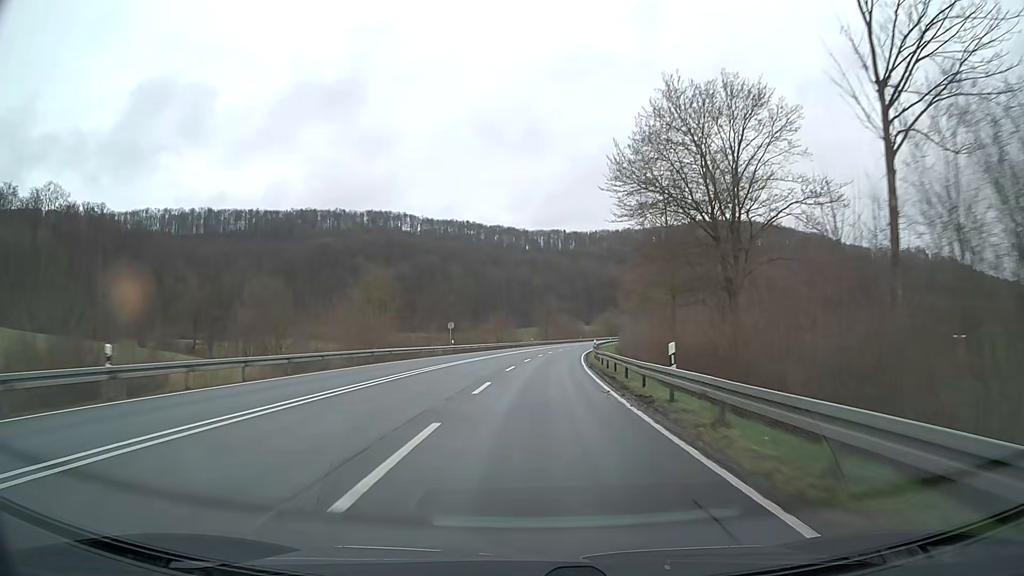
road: primary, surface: asphalt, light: Day
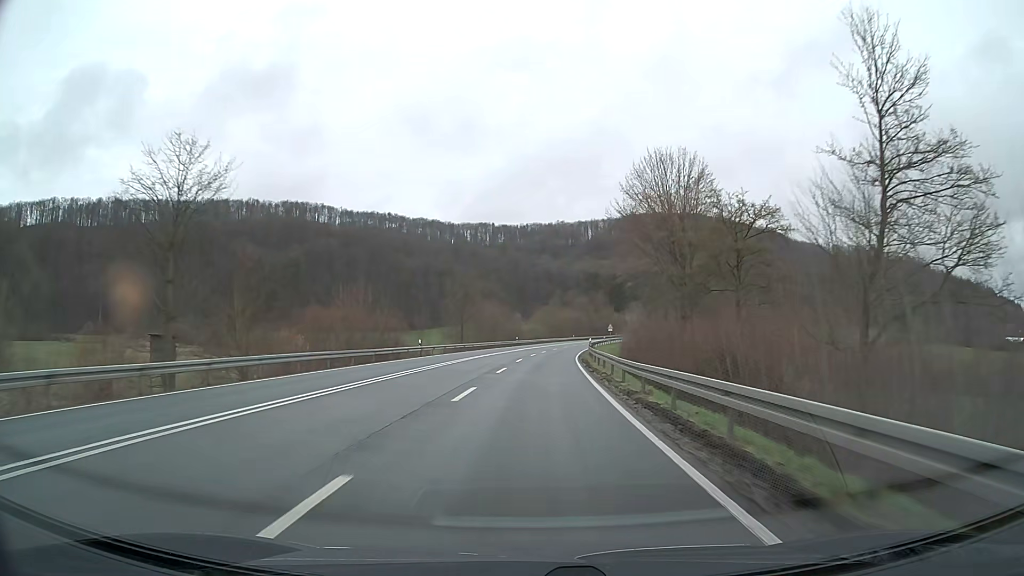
(+3.3, +61.7) m; +6°
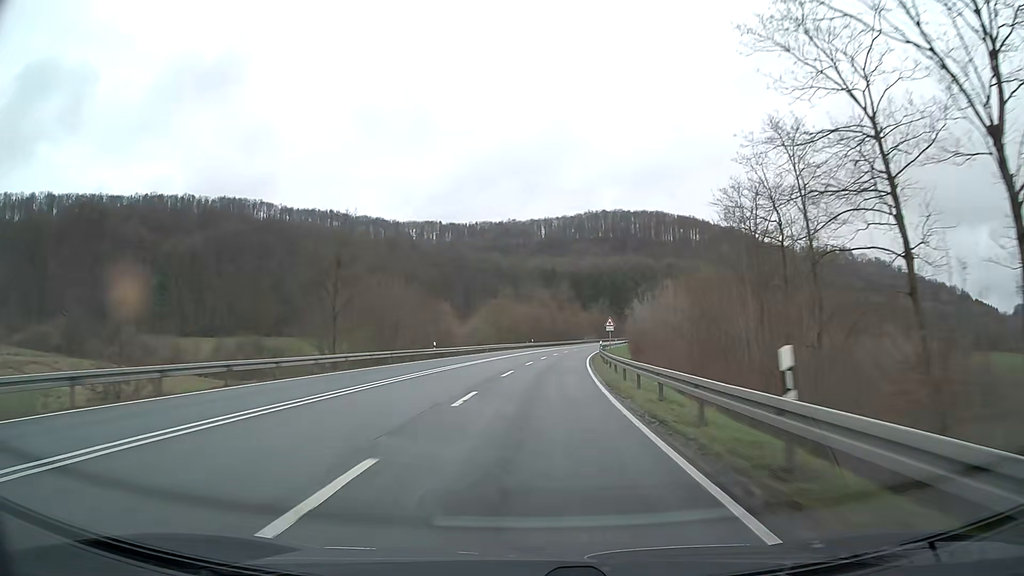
(+1.6, +46.8) m; +4°
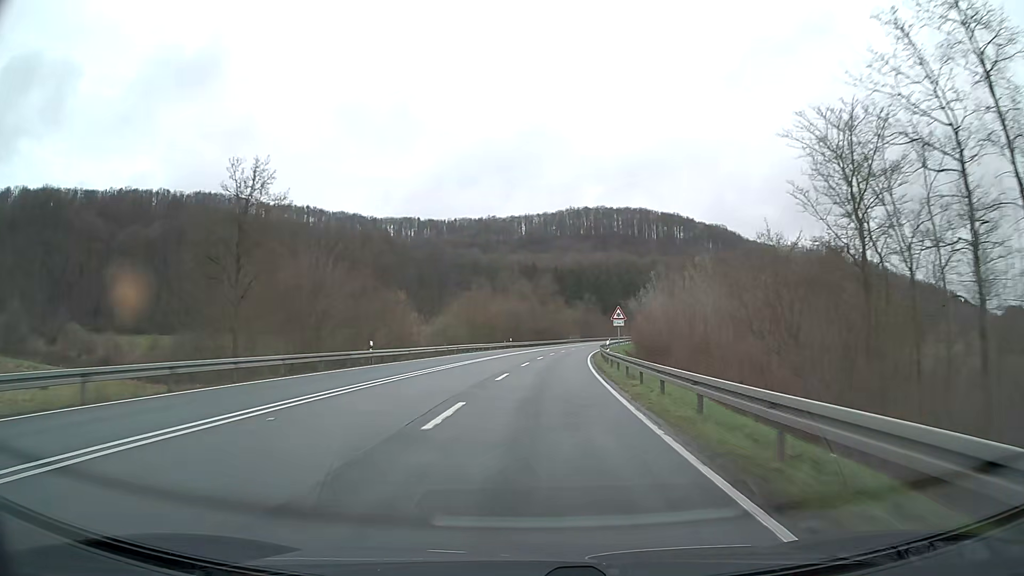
(+0.2, +15.7) m; +2°
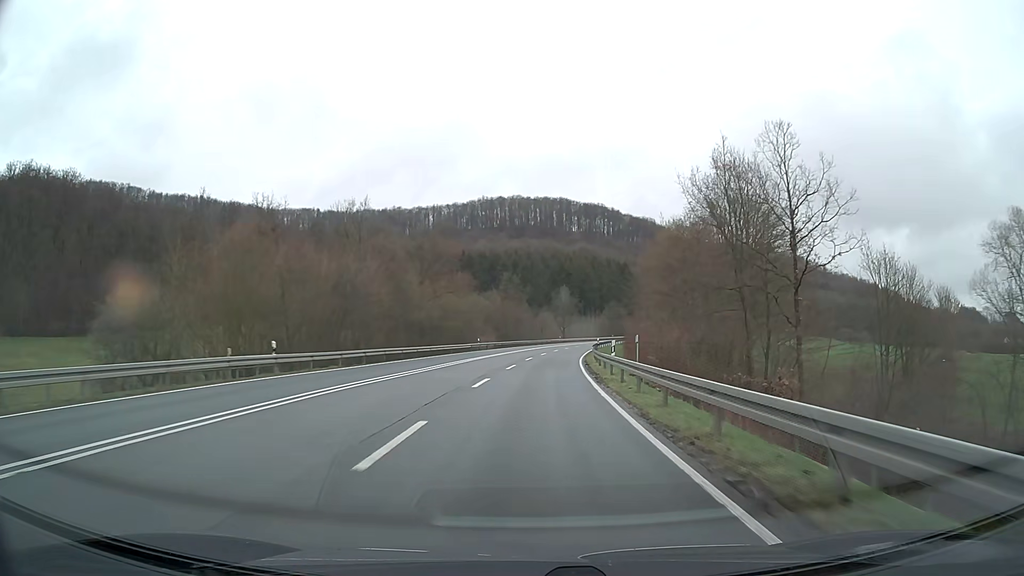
(+4.3, +62.7) m; +8°
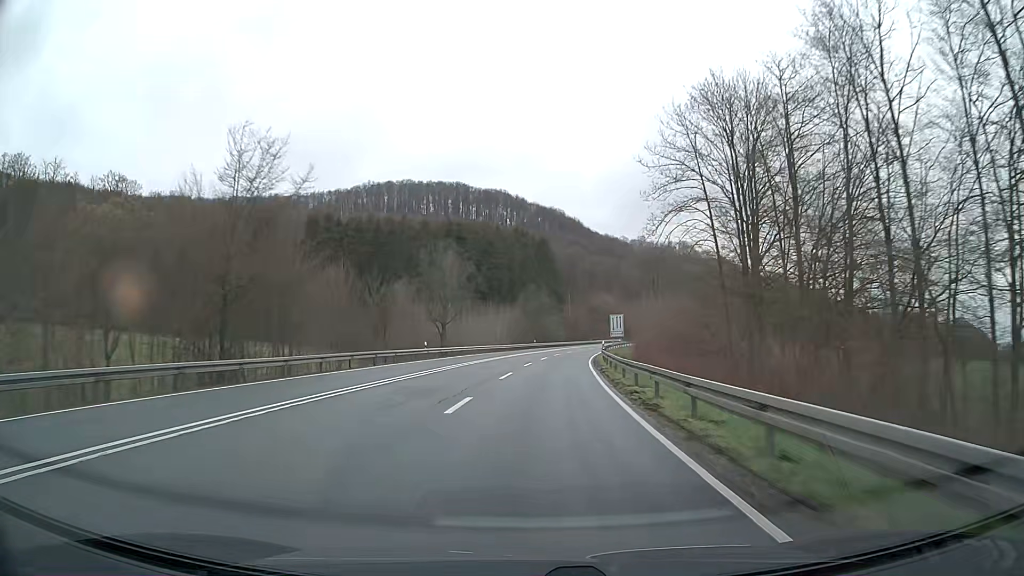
(+5.8, +78.6) m; +9°
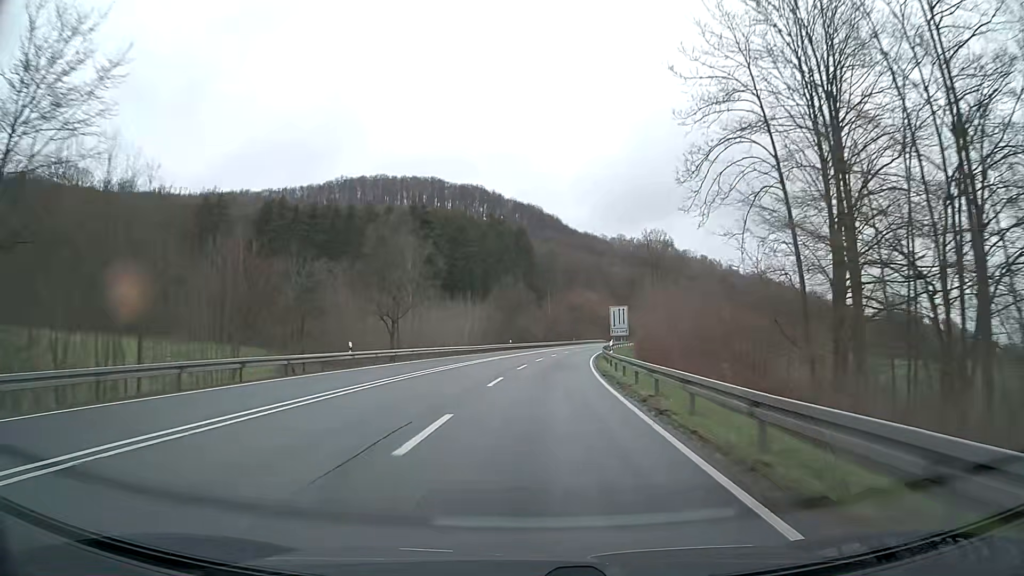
(+0.2, +15.8) m; +2°
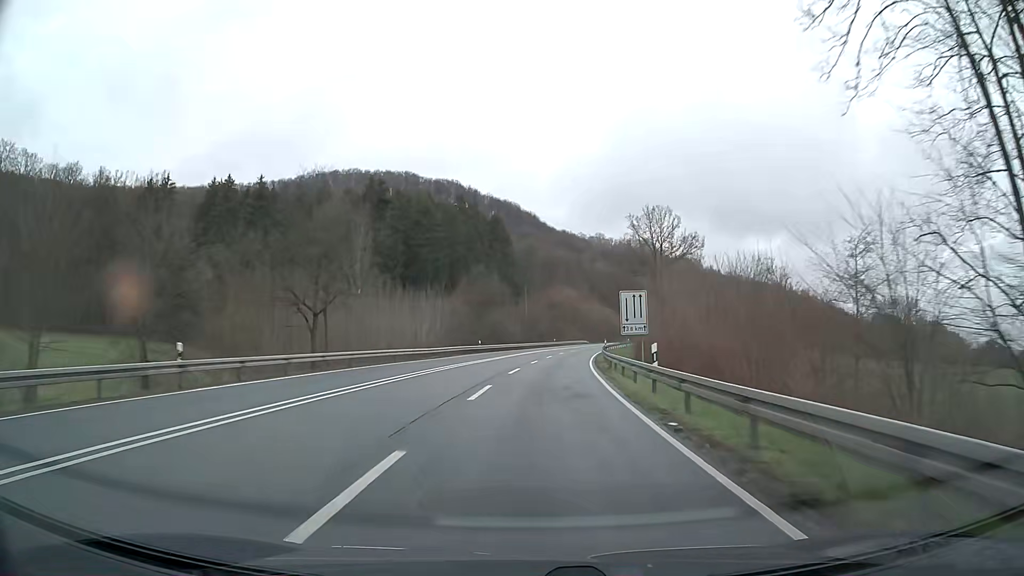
(+0.2, +15.8) m; +2°
(0, +10) (+1, +20) (+1, +30) (+2, +40) (+3, +50) (+4, +60) (+6, +70) (+7, +80) (+9, +89) (+11, +99) m
